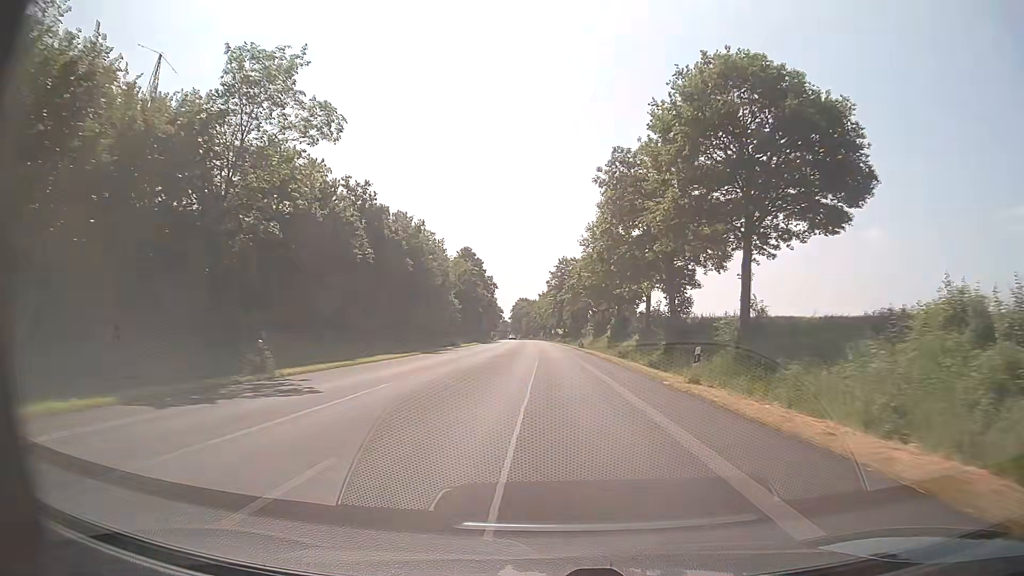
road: primary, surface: asphalt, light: Day
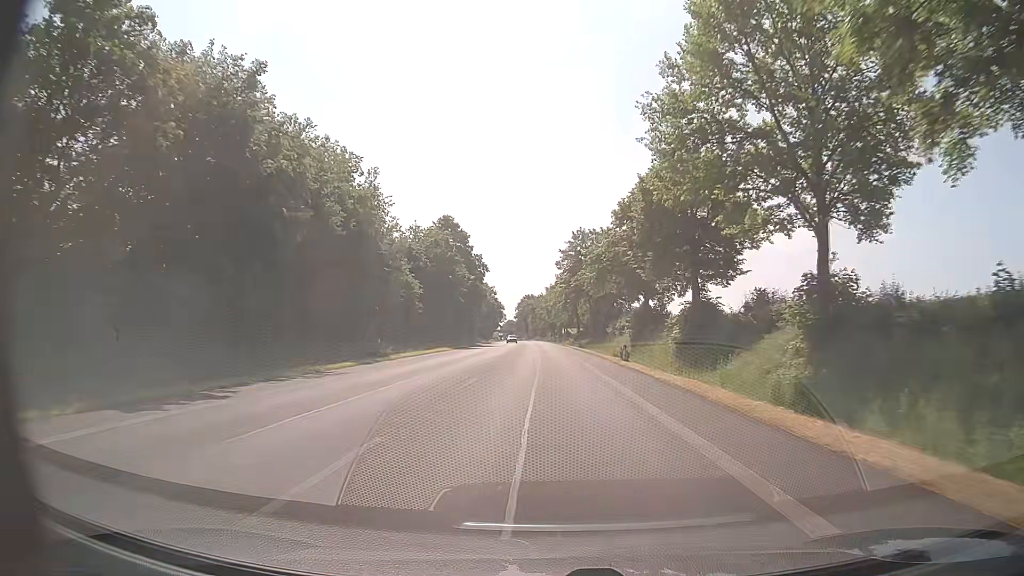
(-0.2, +33.8) m; -1°
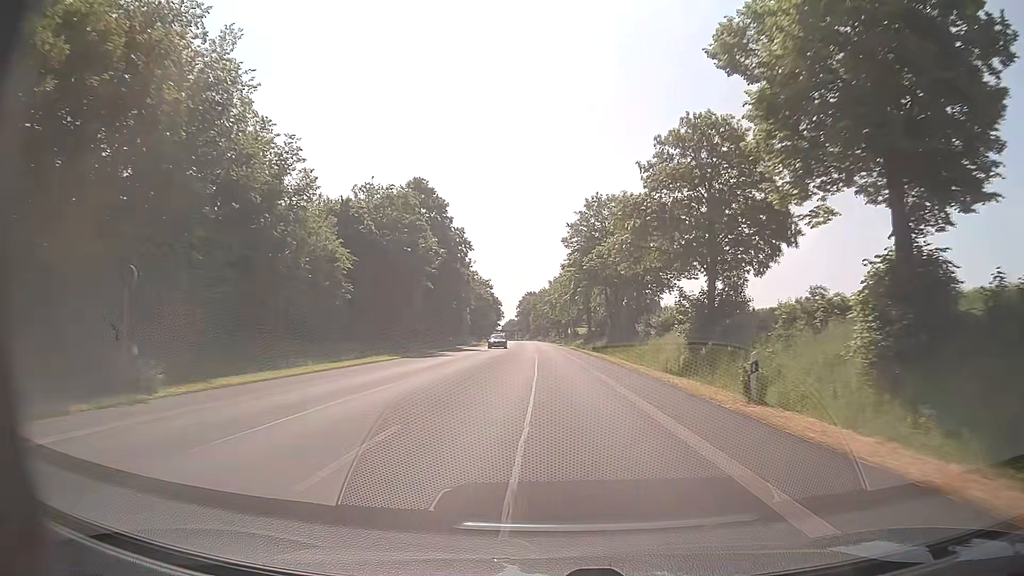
(+0.1, +22.5) m; 0°
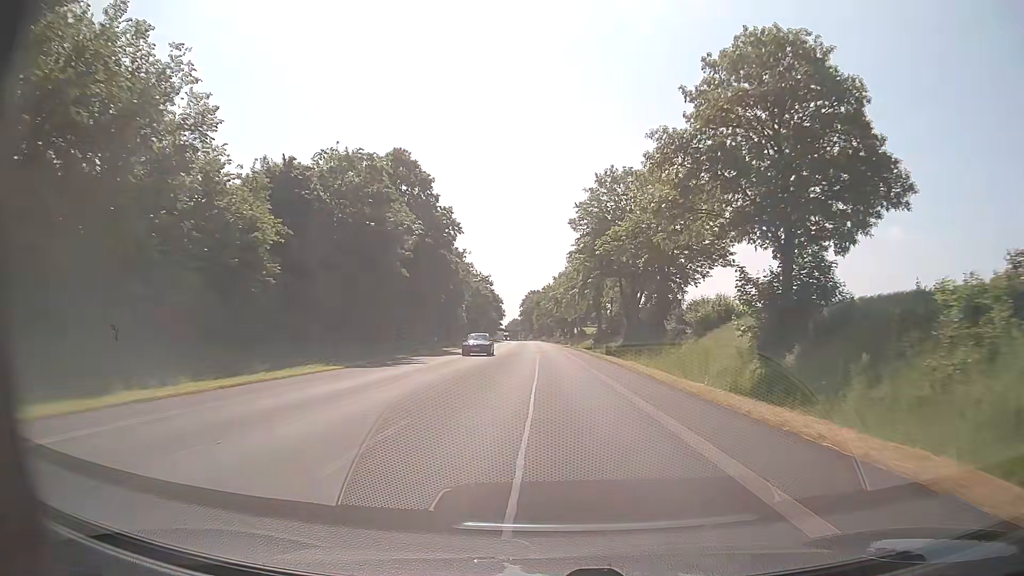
(0.0, +11.3) m; 0°
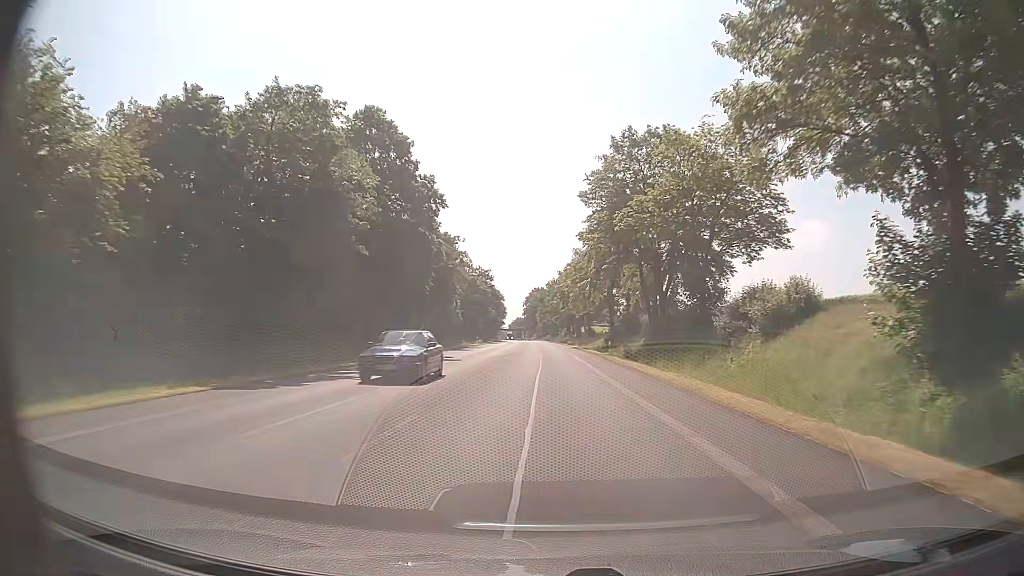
(0.0, +11.3) m; 0°
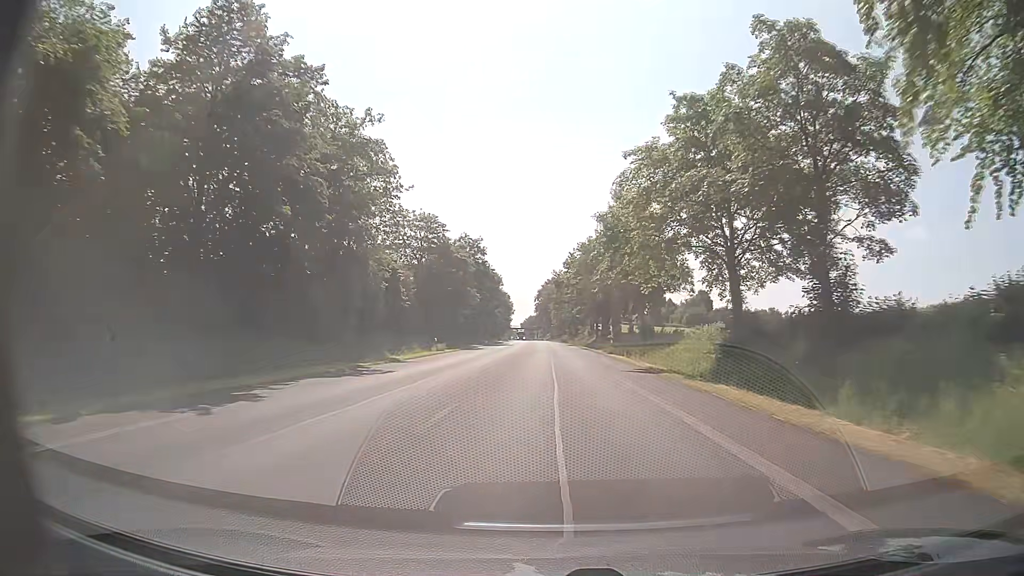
(-0.7, +45.1) m; -1°
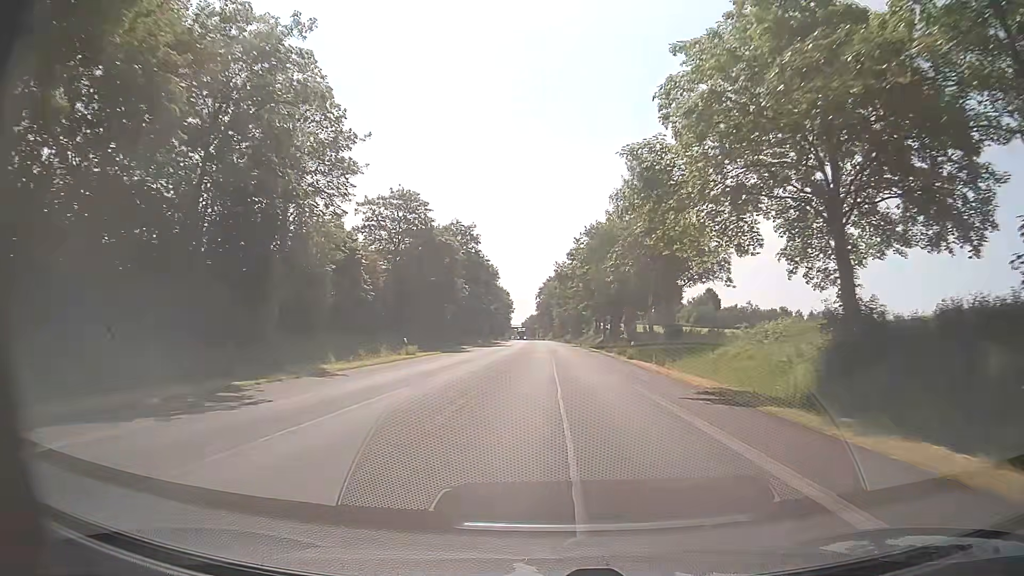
(0.0, +11.3) m; -1°
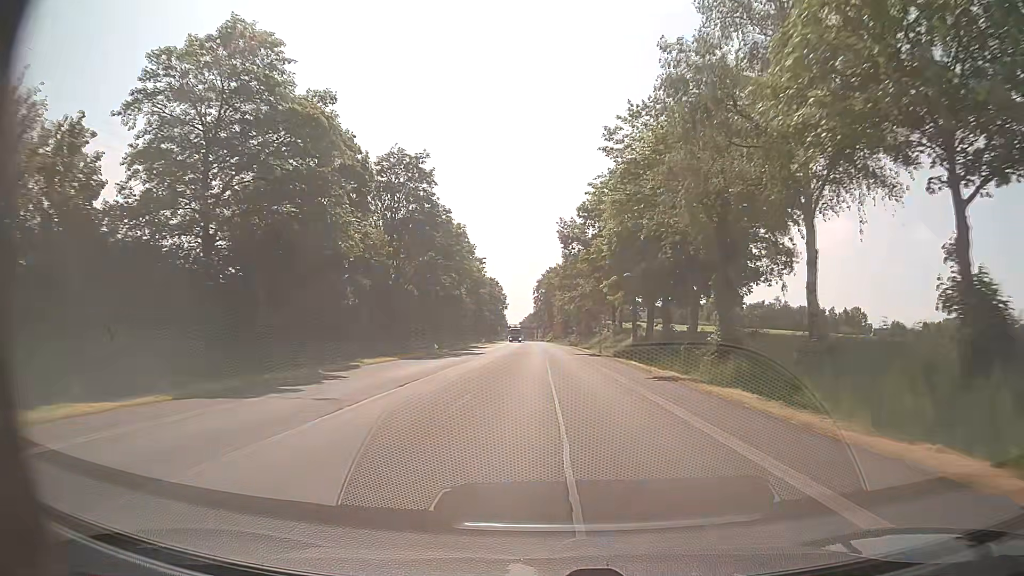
(+0.1, +34.0) m; 0°
(0, +10) (0, +20) (0, +30) (0, +40) (0, +50) (0, +60) (0, +70) (-1, +80) (-1, +90) (-1, +100) m
